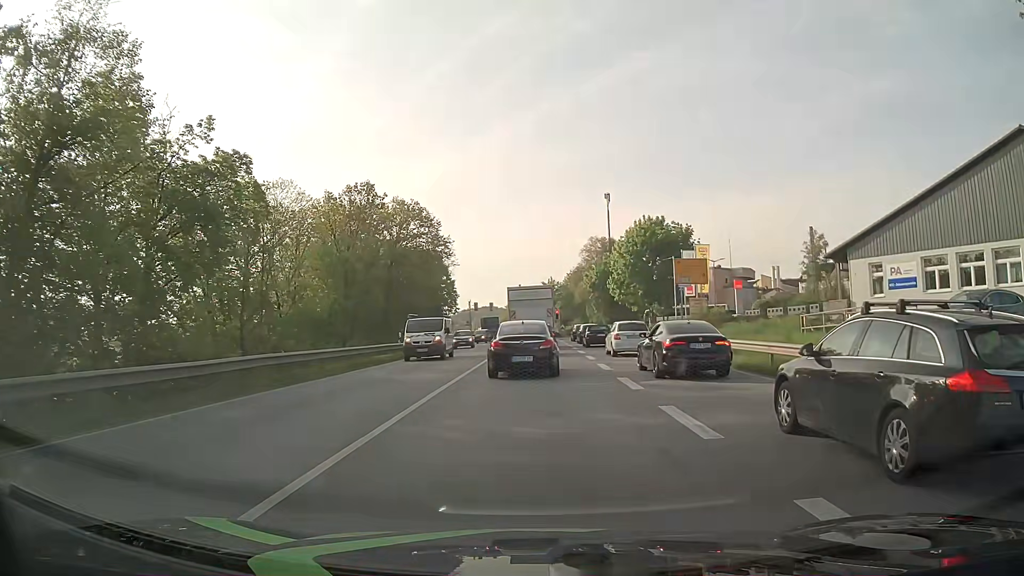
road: primary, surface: asphalt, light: Day
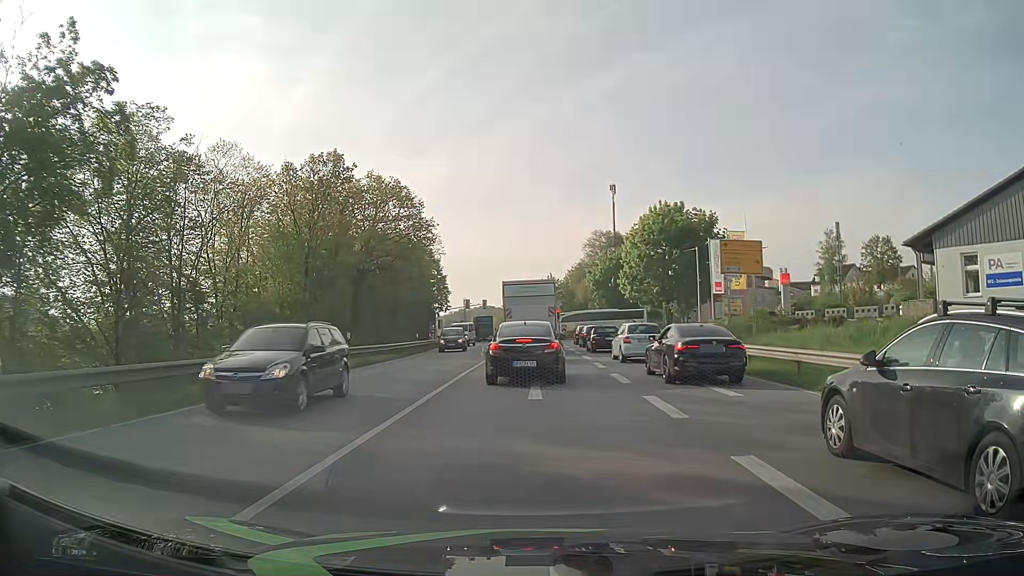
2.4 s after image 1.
(+0.1, +9.9) m; +1°
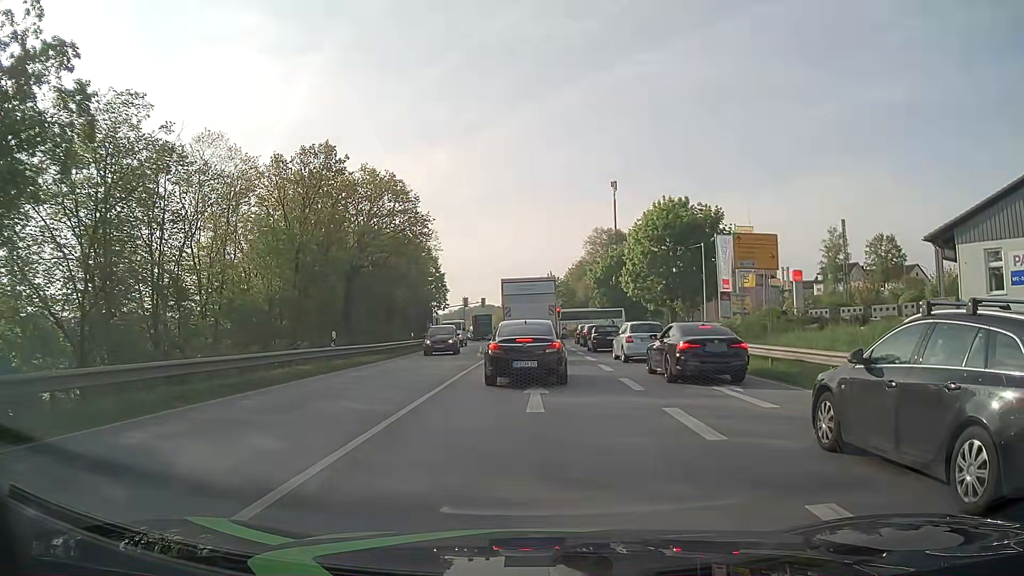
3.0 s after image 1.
(0.0, +2.0) m; 0°
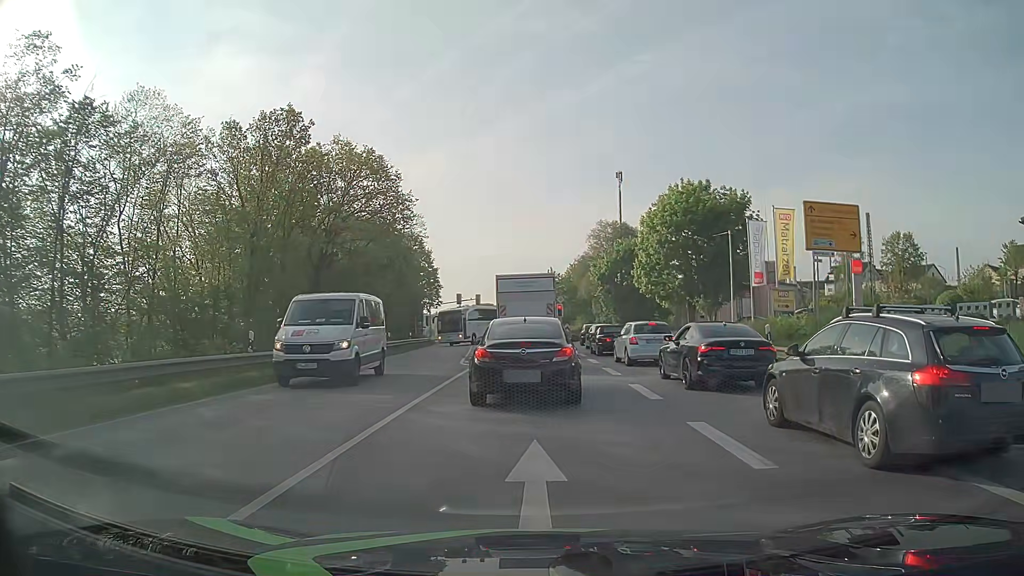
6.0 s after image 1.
(0.0, +7.5) m; 0°
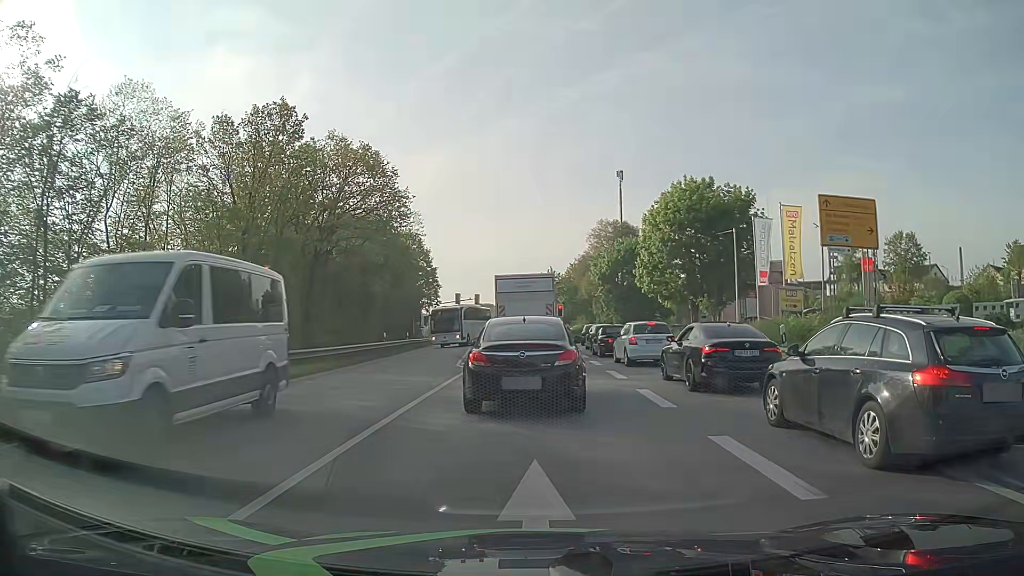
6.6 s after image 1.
(0.0, +1.1) m; 0°
